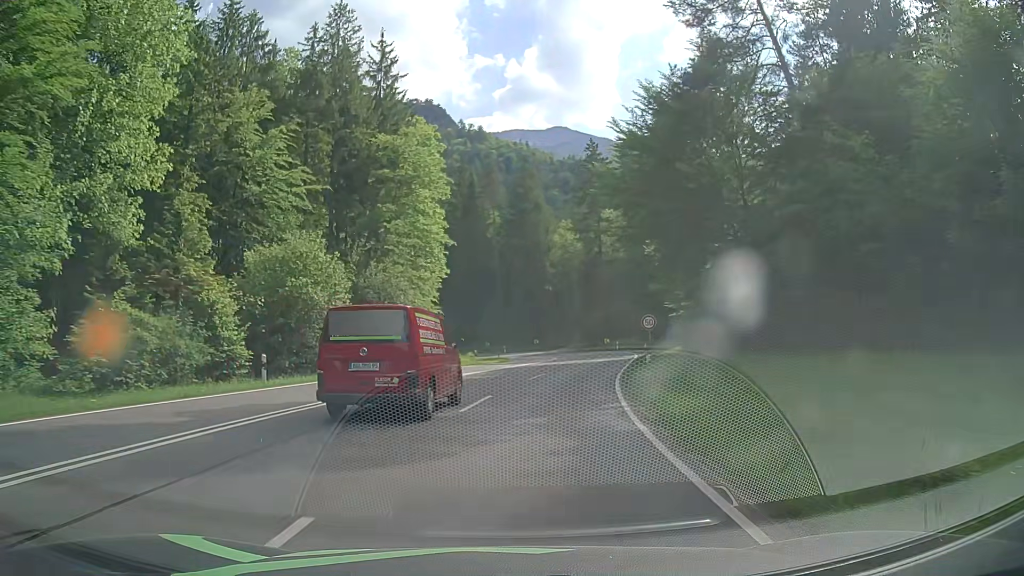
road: primary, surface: asphalt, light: Day
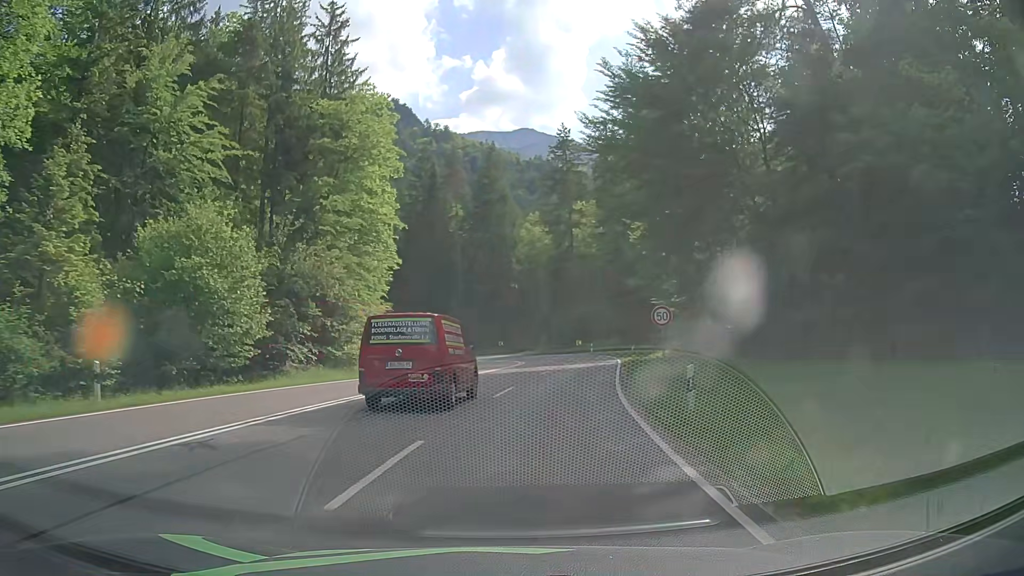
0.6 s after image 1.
(+0.2, +7.9) m; +4°
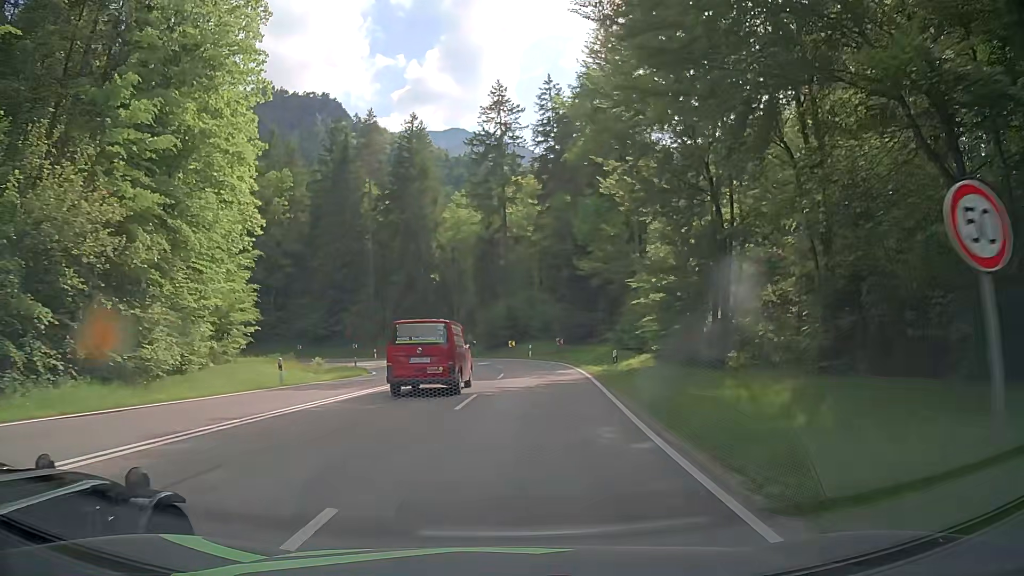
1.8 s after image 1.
(+0.8, +15.8) m; +6°
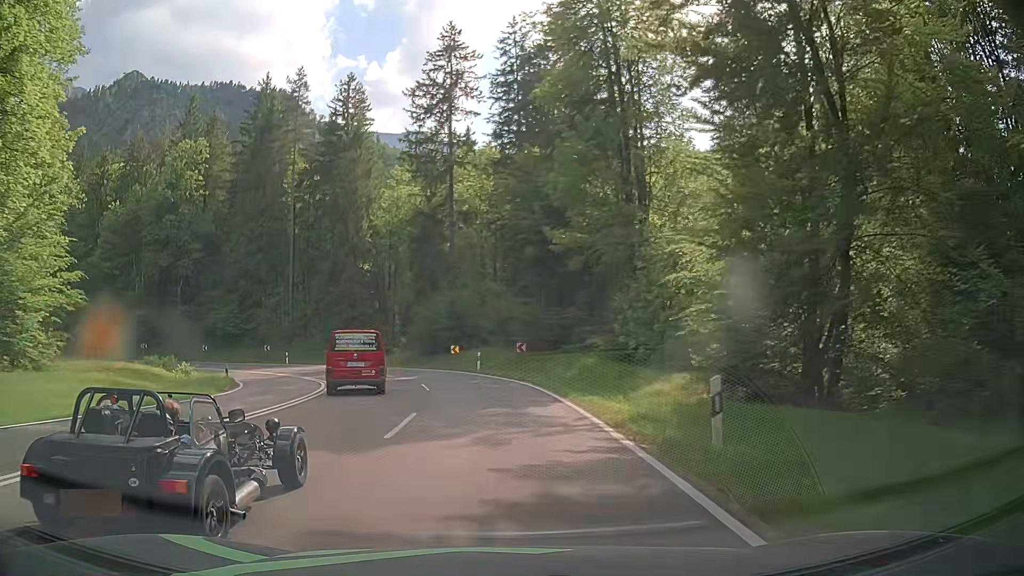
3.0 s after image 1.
(+0.7, +15.8) m; +4°
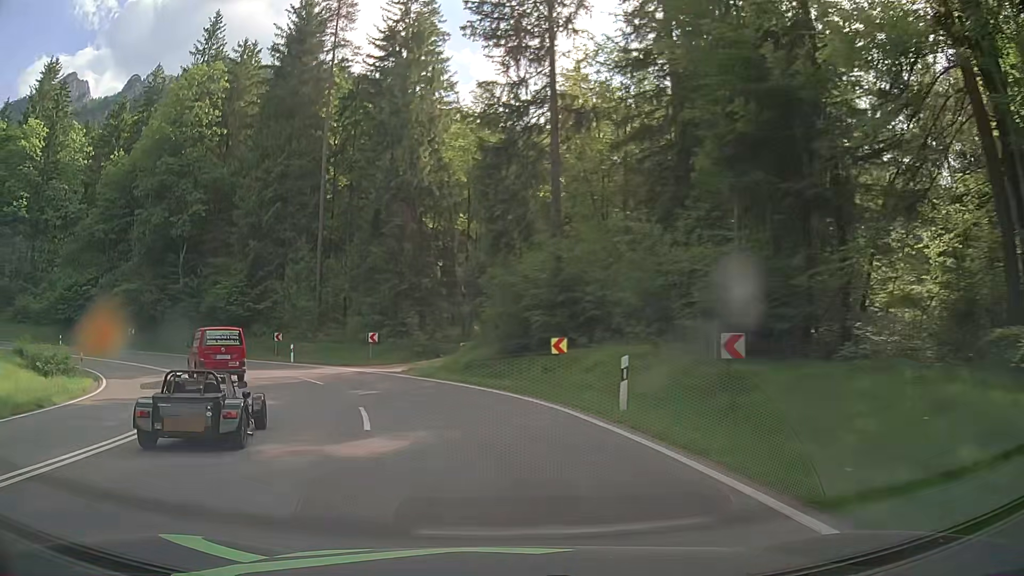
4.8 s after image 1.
(-1.3, +23.5) m; -9°
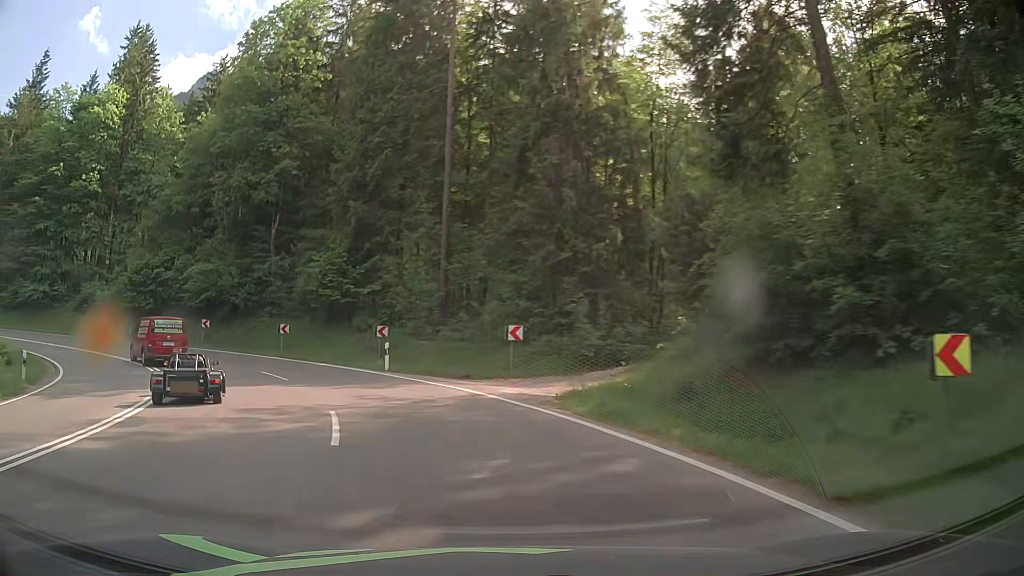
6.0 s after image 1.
(-1.6, +14.2) m; -14°
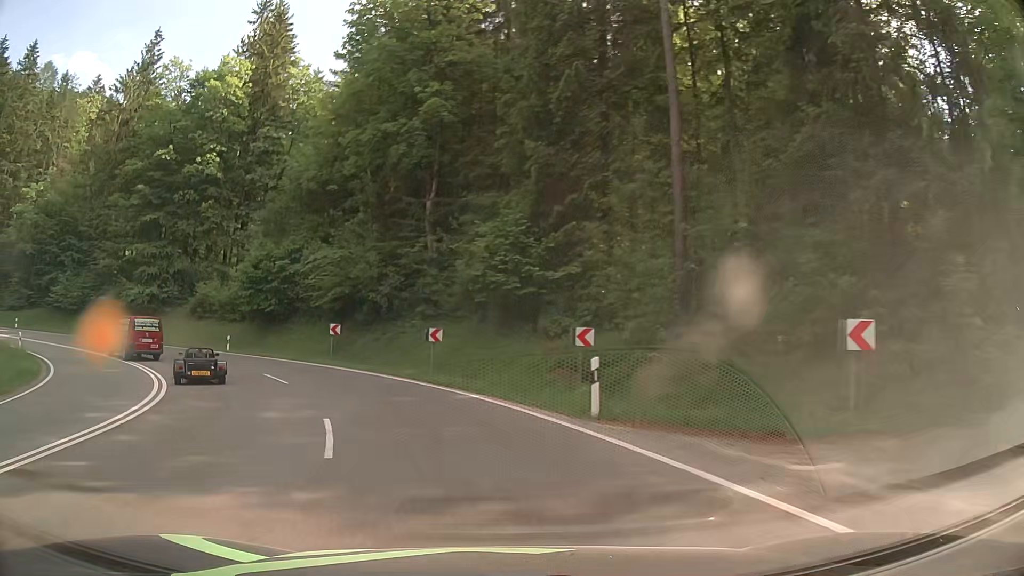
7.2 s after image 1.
(-2.0, +13.0) m; -18°
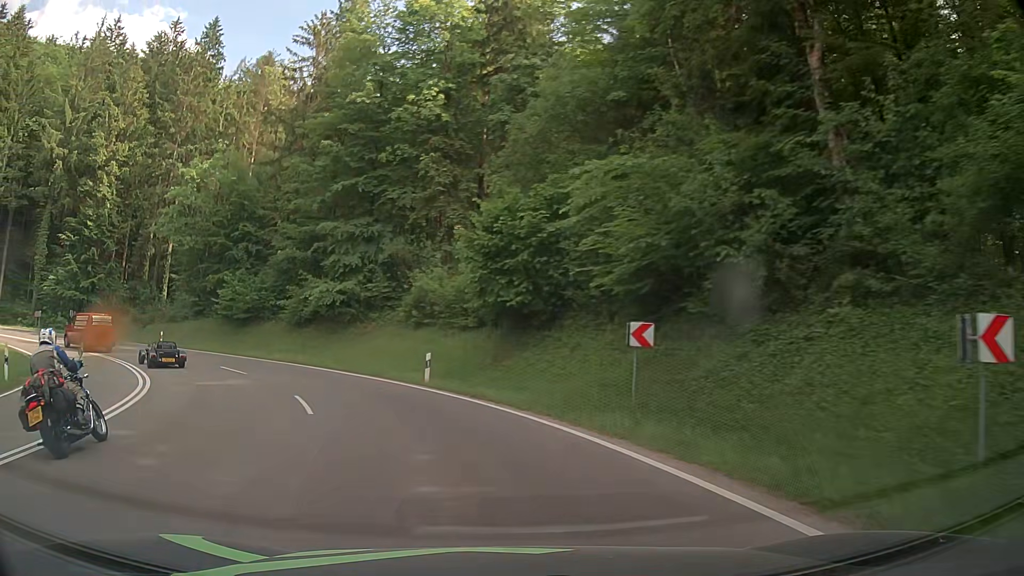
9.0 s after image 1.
(-4.2, +19.3) m; -26°
(-1, +10) (-4, +19) (-10, +28) (-17, +35) (-26, +40) (-35, +43) (-45, +43) (-55, +42) (-64, +38) (-72, +32) m
